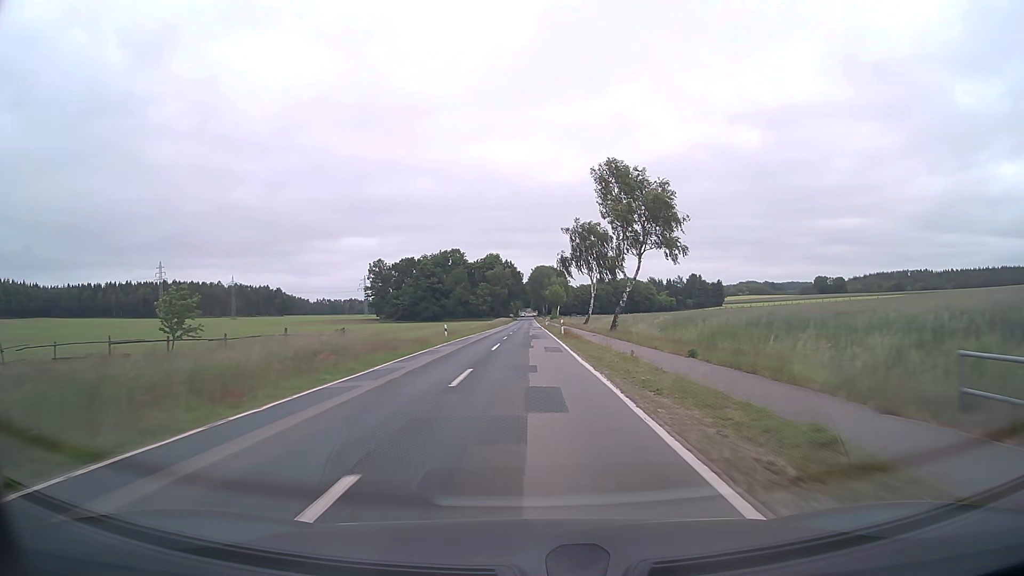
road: tertiary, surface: asphalt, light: Day
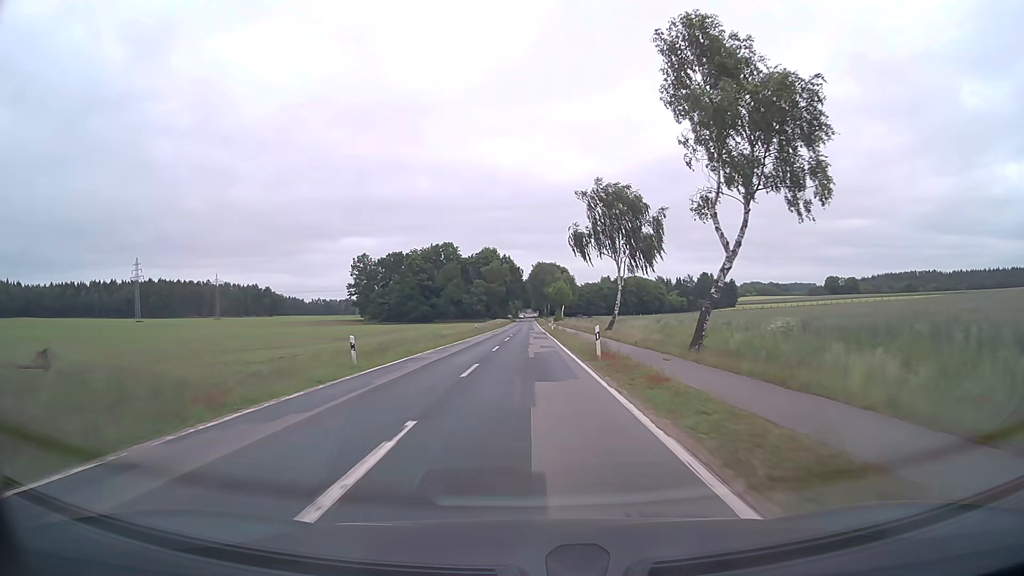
(-0.1, +23.8) m; 0°
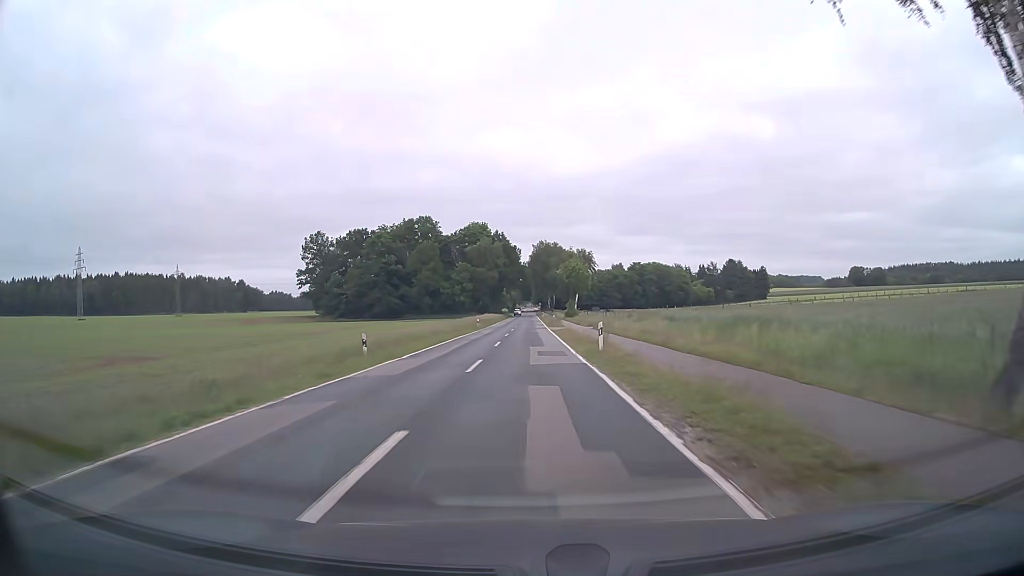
(0.0, +48.5) m; 0°
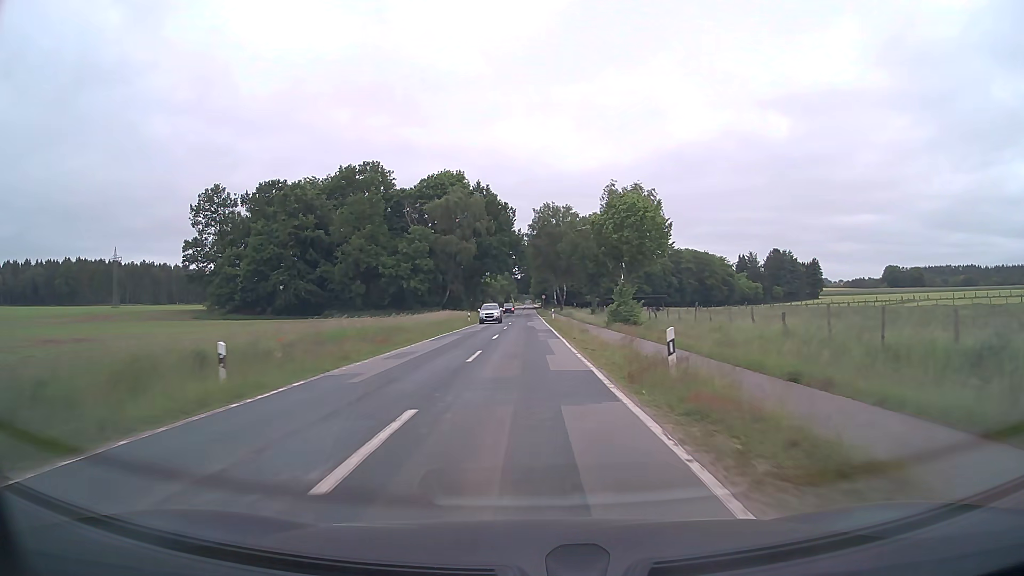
(0.0, +59.7) m; 0°
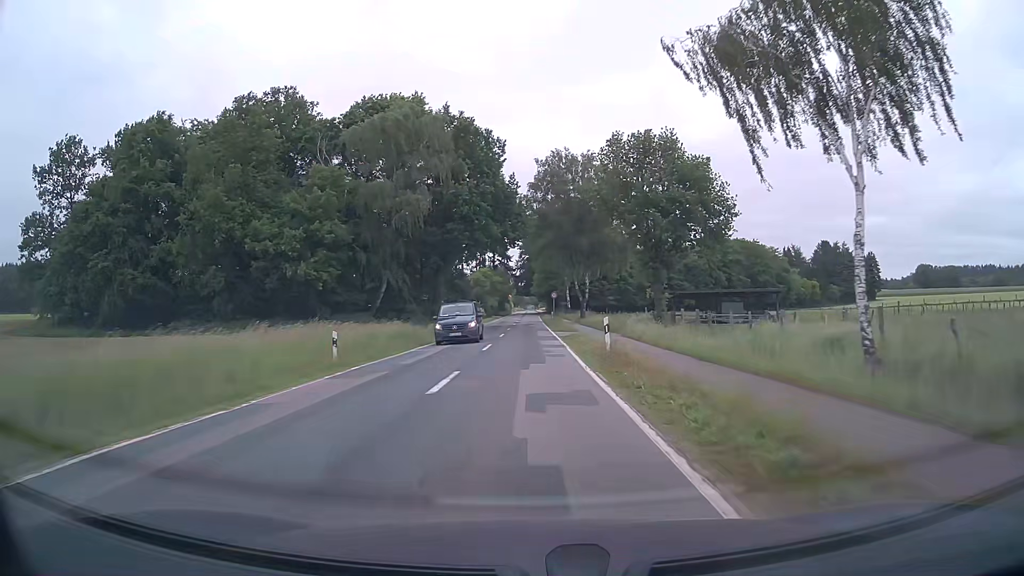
(0.0, +43.4) m; 0°
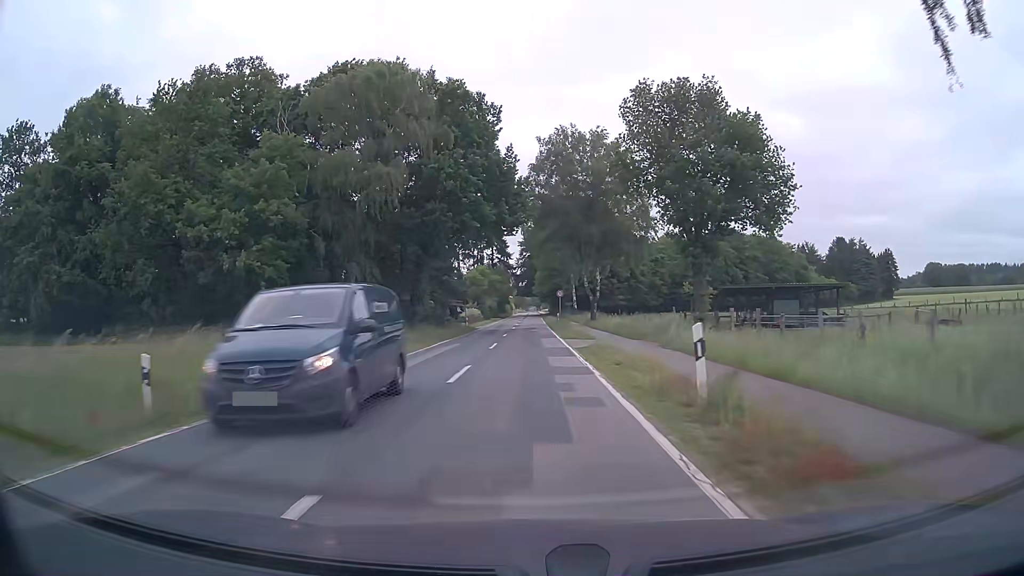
(0.0, +10.3) m; 0°
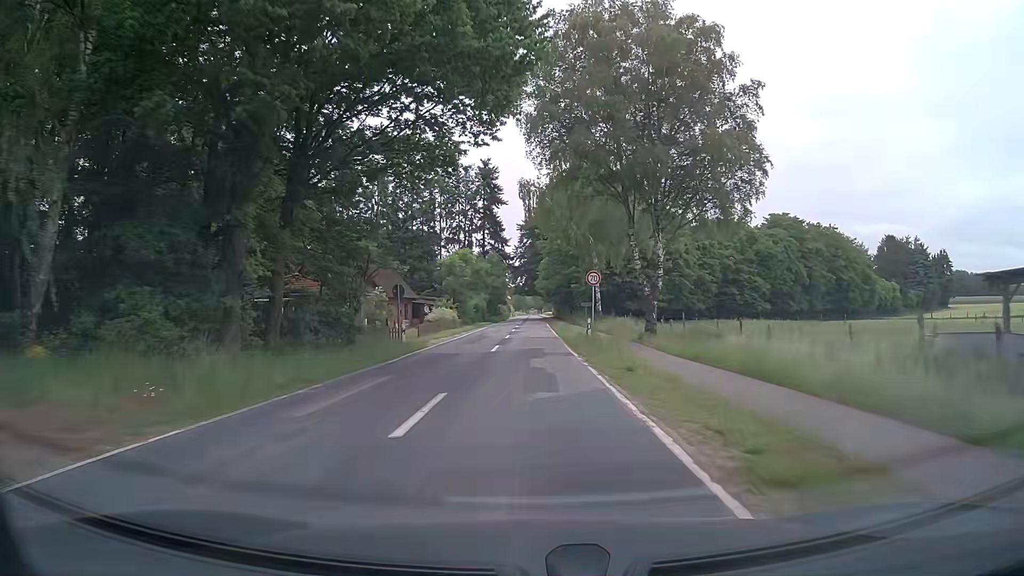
(+0.1, +30.1) m; 0°
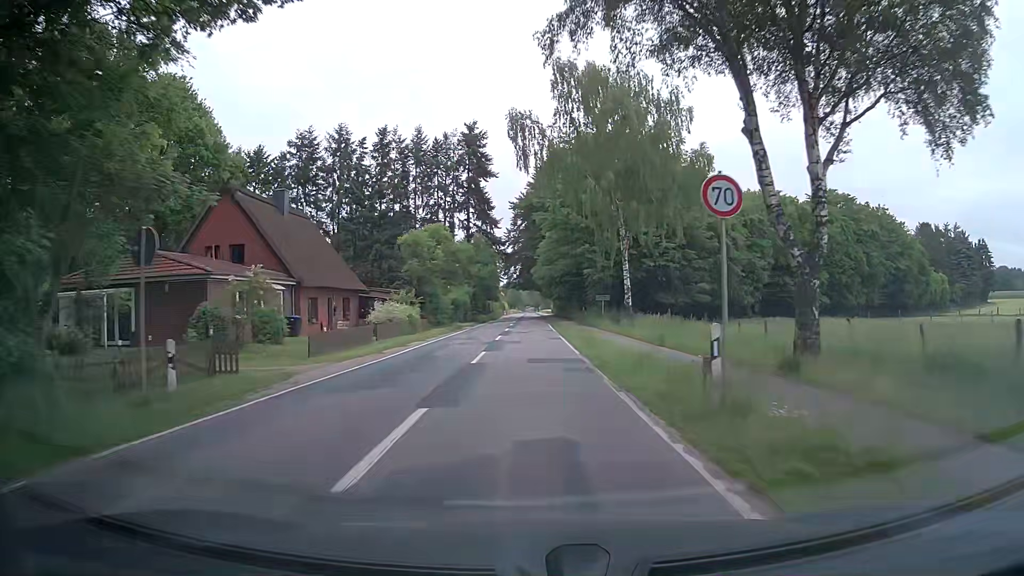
(+0.1, +19.7) m; 0°
(0, +10) (0, +20) (0, +30) (0, +40) (0, +50) (0, +60) (0, +70) (0, +80) (0, +90) (0, +100) m
